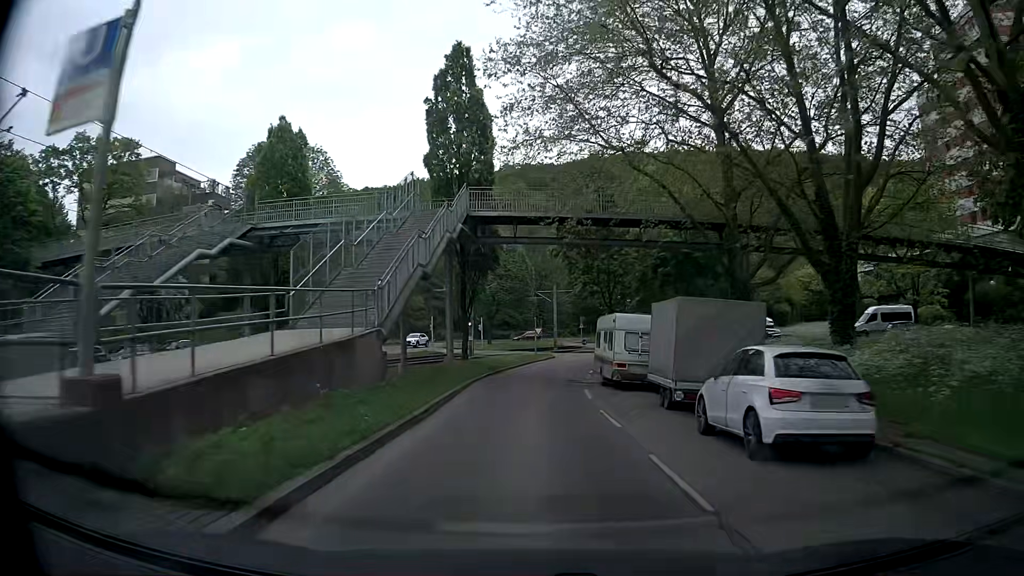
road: secondary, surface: asphalt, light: Day
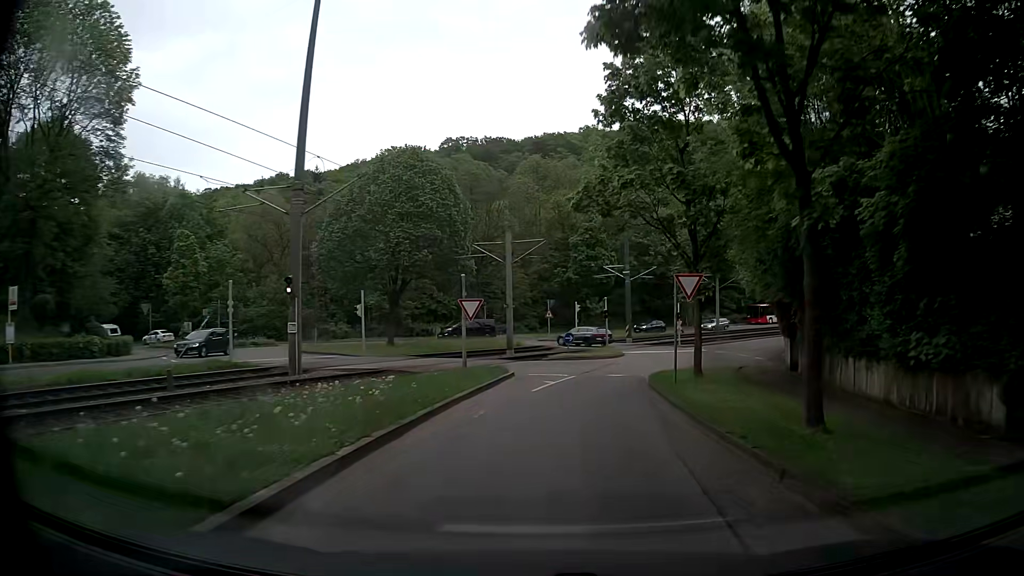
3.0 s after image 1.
(+0.5, +34.9) m; +5°
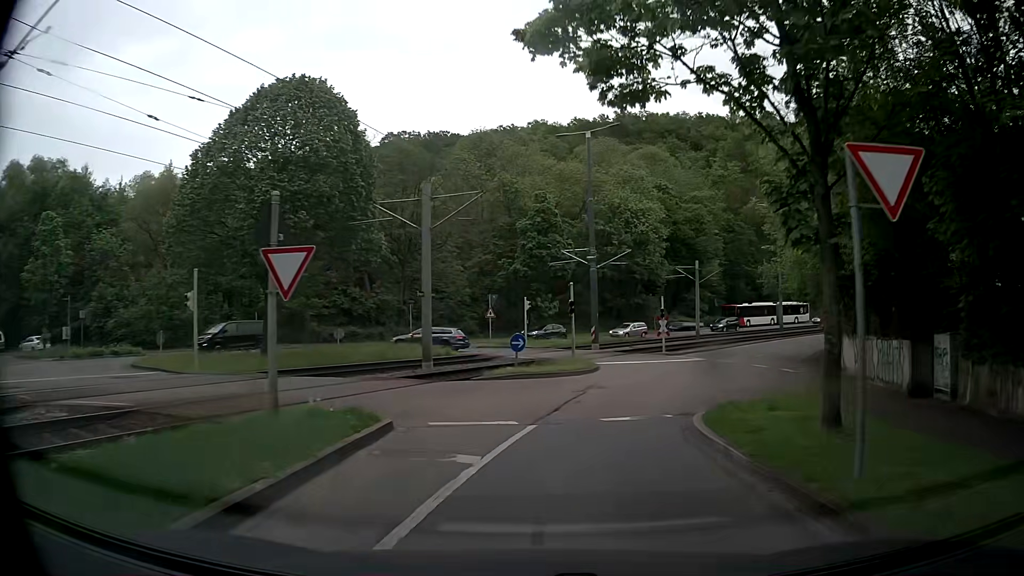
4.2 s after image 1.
(+0.3, +13.2) m; +4°
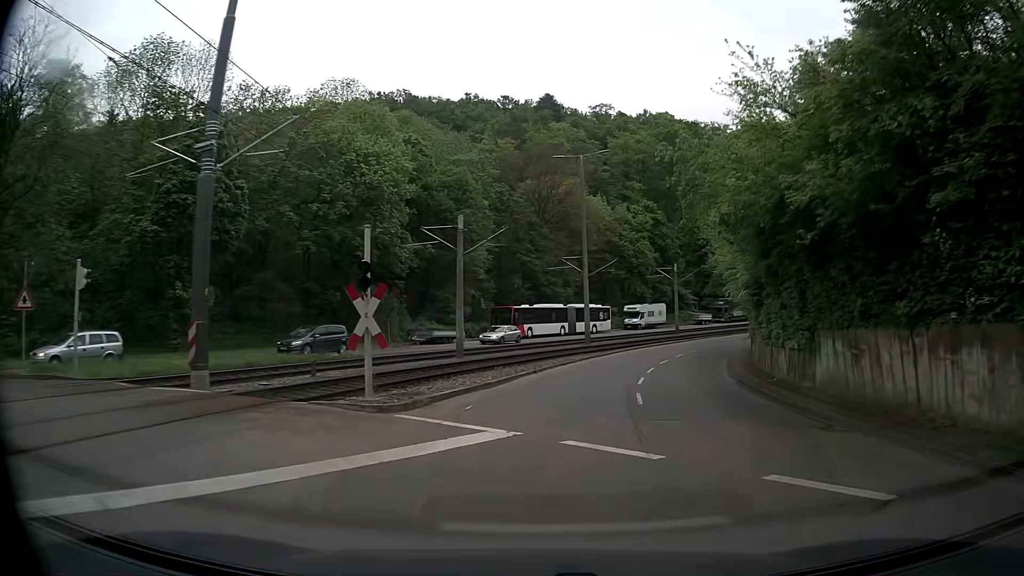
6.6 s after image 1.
(+5.7, +26.6) m; +21°
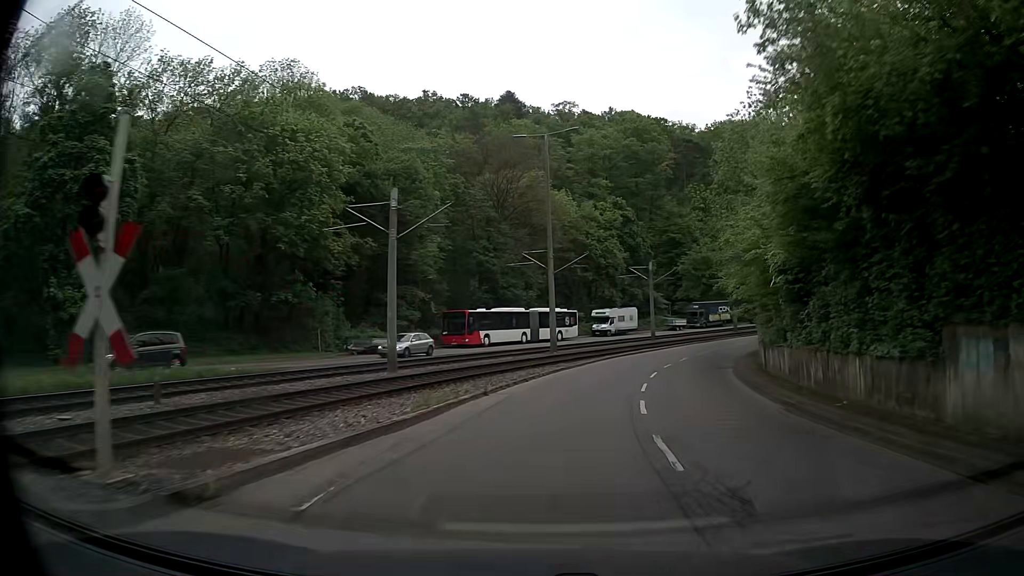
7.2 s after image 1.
(+0.2, +7.5) m; +3°
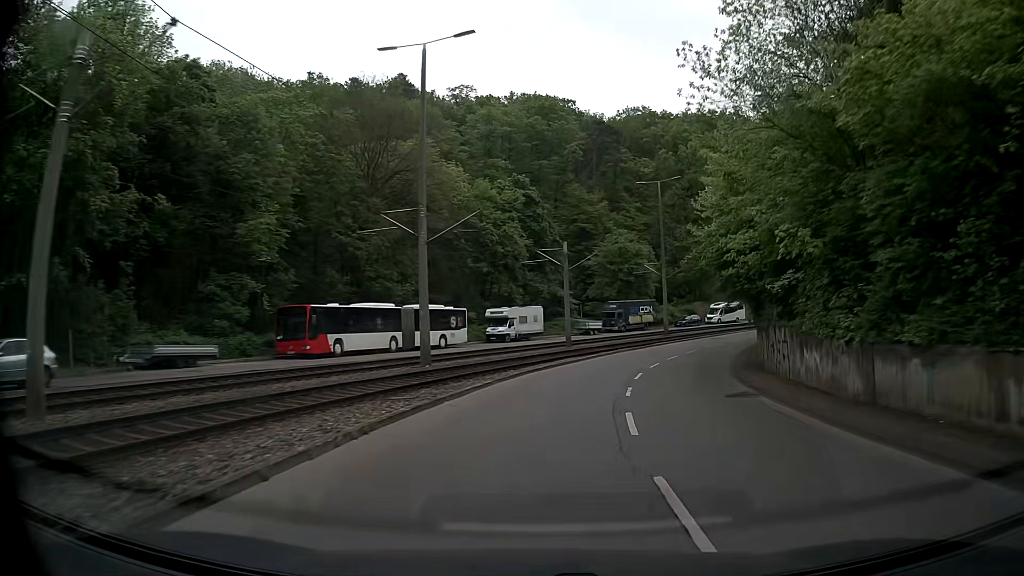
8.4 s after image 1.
(+1.2, +15.7) m; +9°
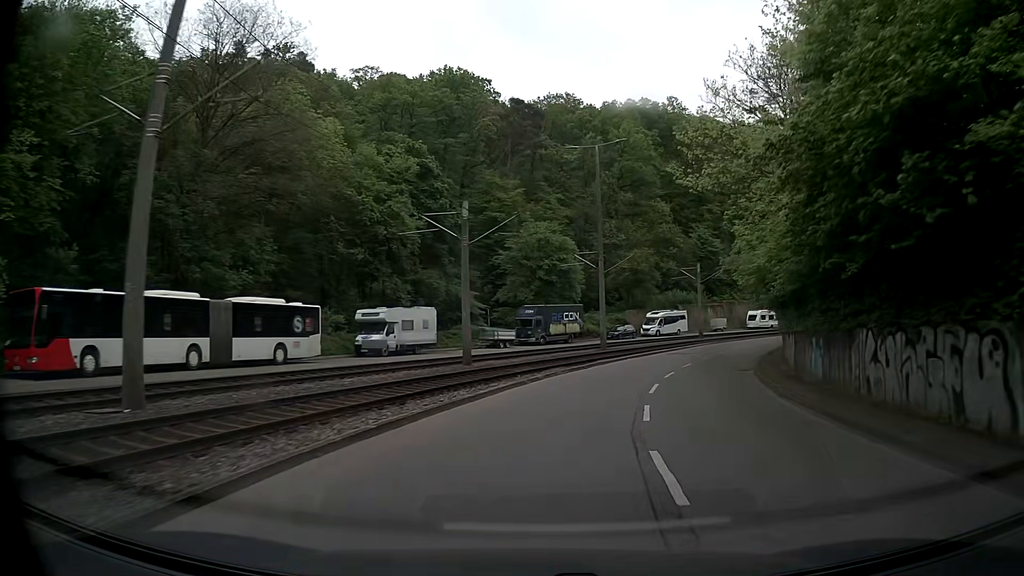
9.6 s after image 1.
(+1.1, +16.4) m; +7°
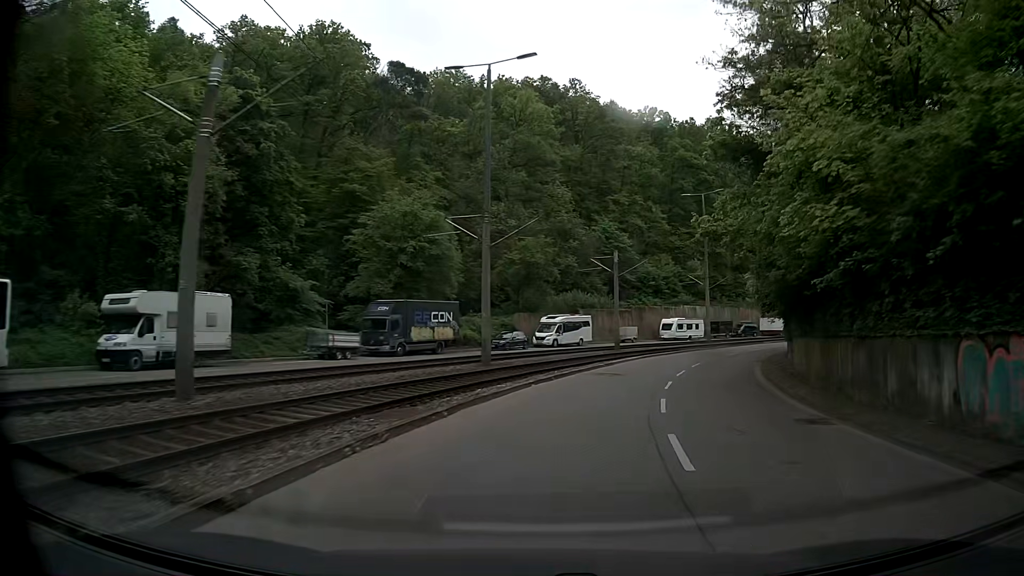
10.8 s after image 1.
(+1.6, +16.5) m; +11°
(+1, +10) (+2, +20) (+5, +29) (+9, +39) (+13, +48) (+19, +56) (+26, +63) (+33, +70) (+41, +76) (+49, +82) m
